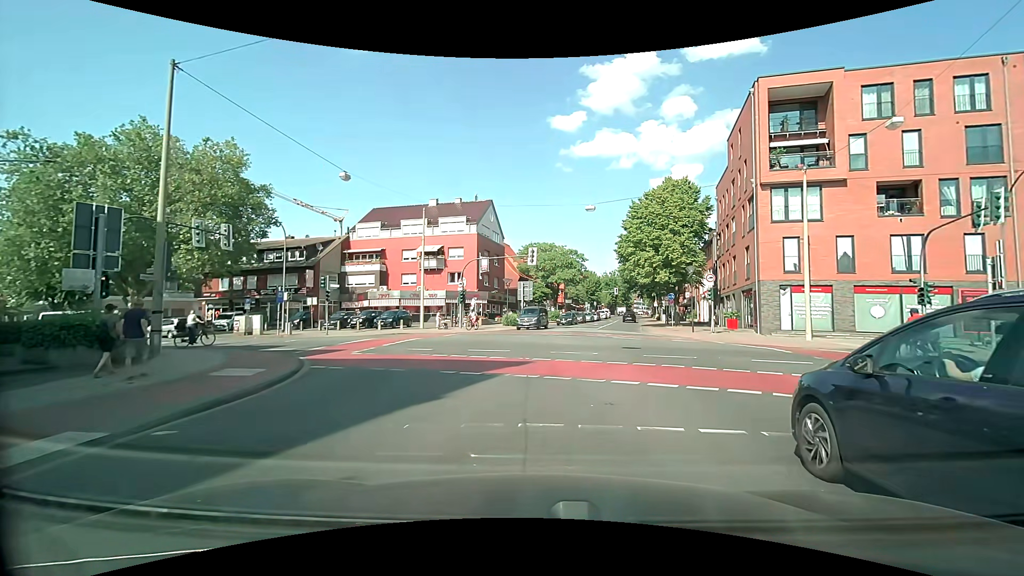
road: tertiary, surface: asphalt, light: Day
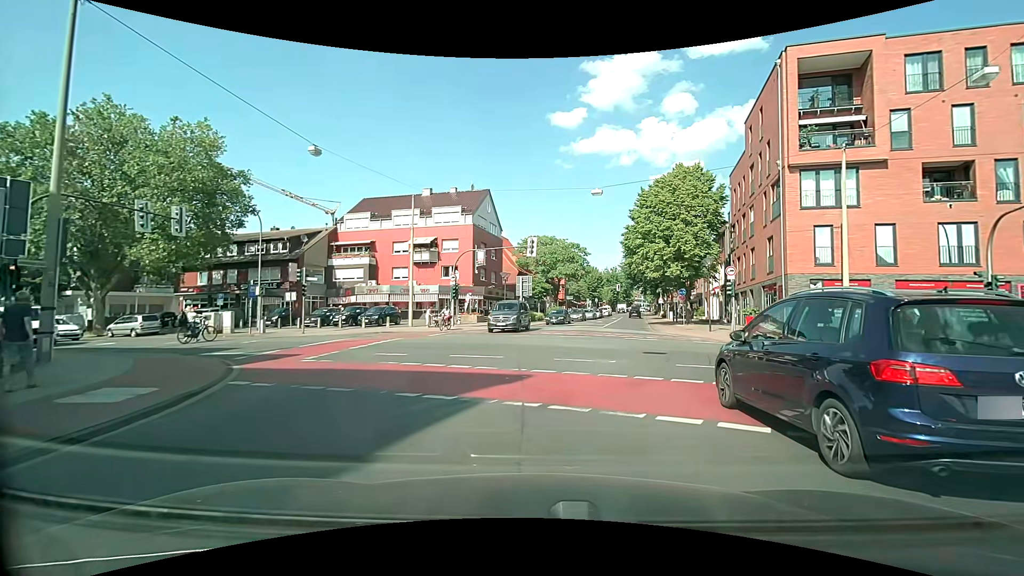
(0.0, +3.7) m; 0°
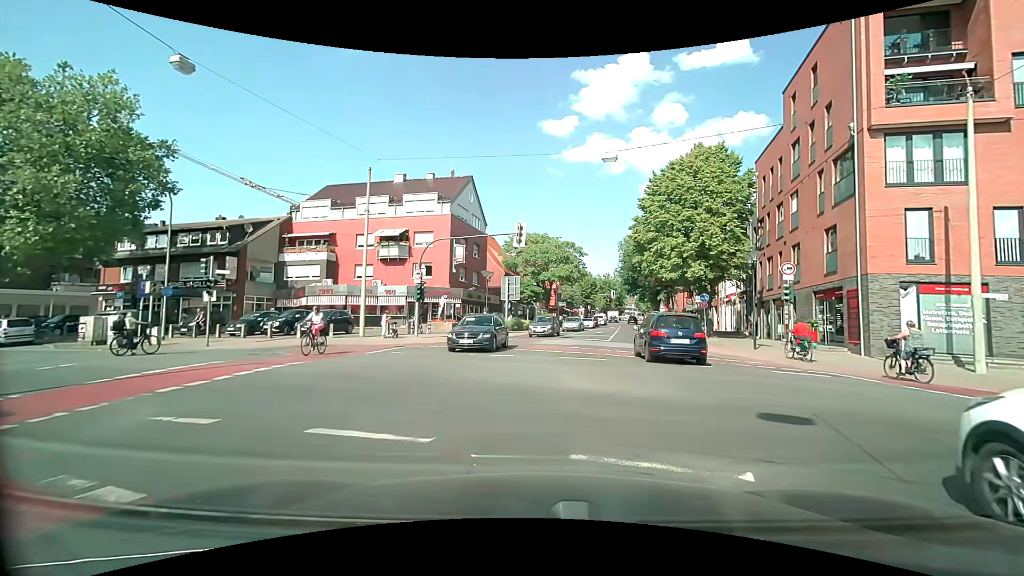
(+0.1, +8.4) m; +2°
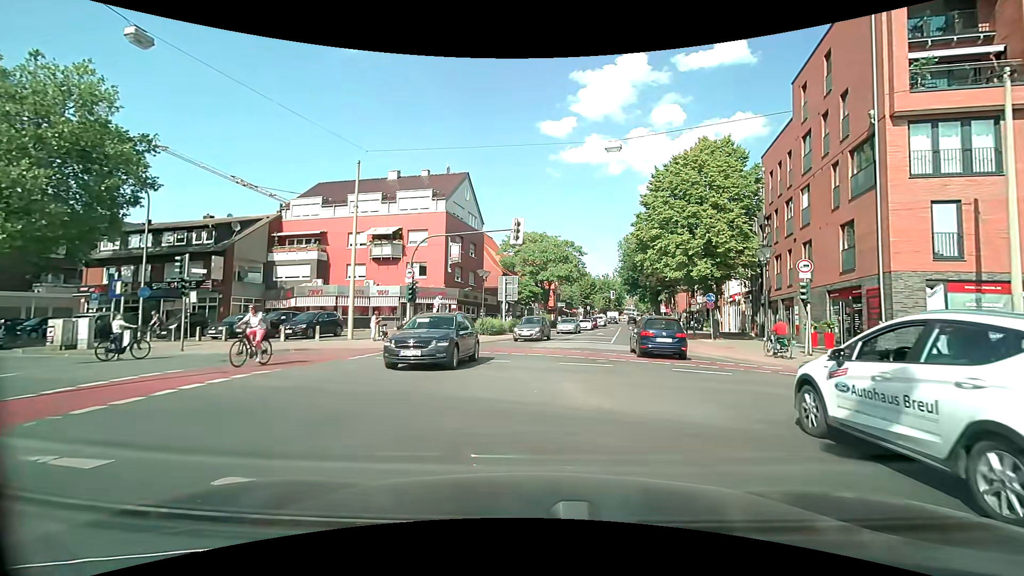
(0.0, +1.6) m; +1°
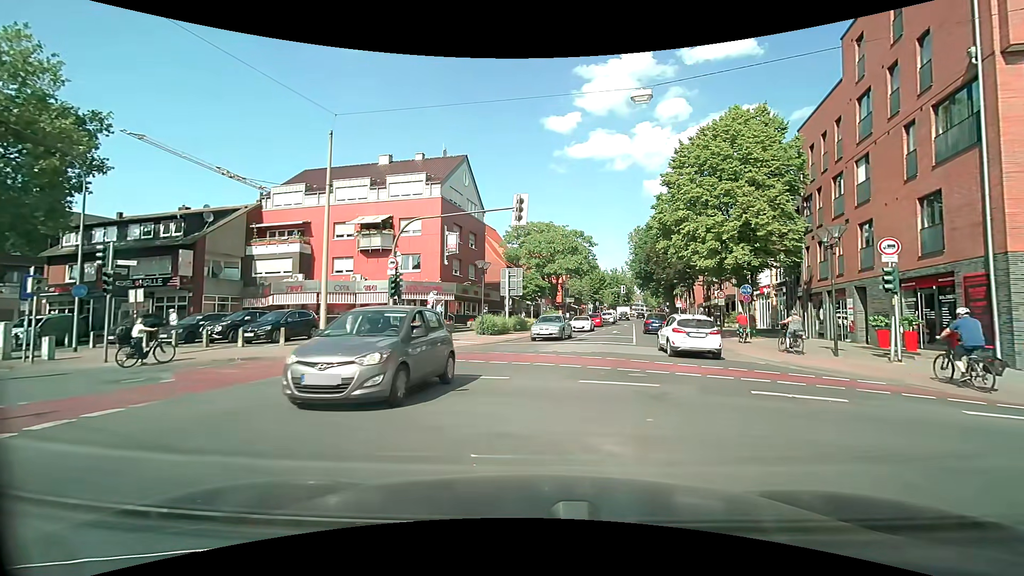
(-0.1, +4.4) m; 0°
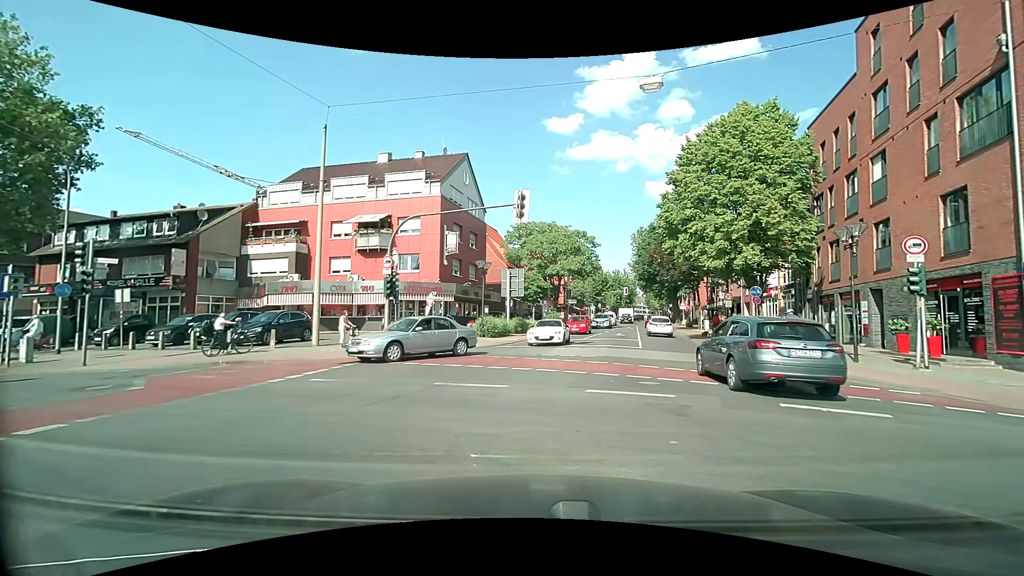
(0.0, +1.0) m; 0°
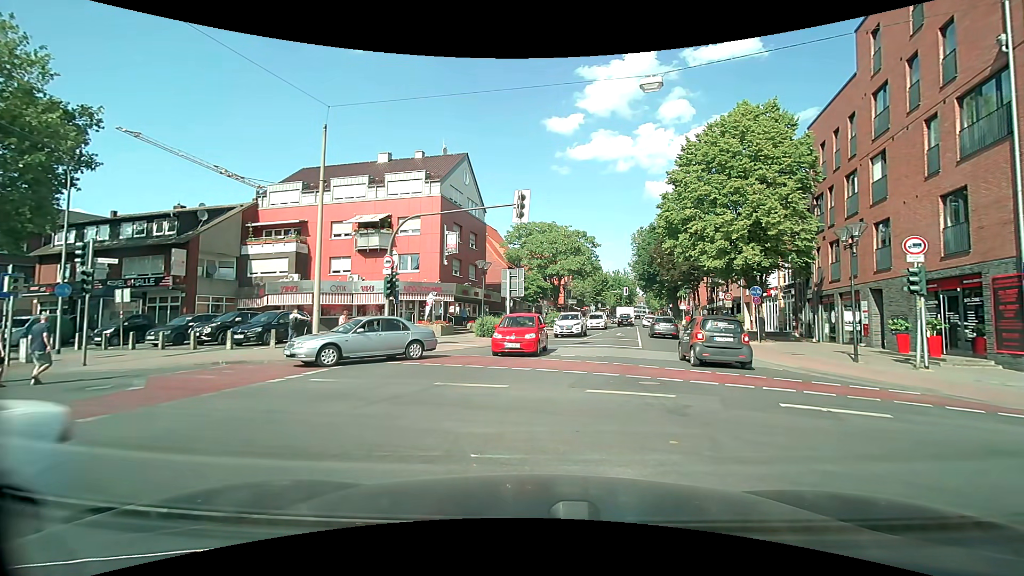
(0.0, 0.0) m; 0°
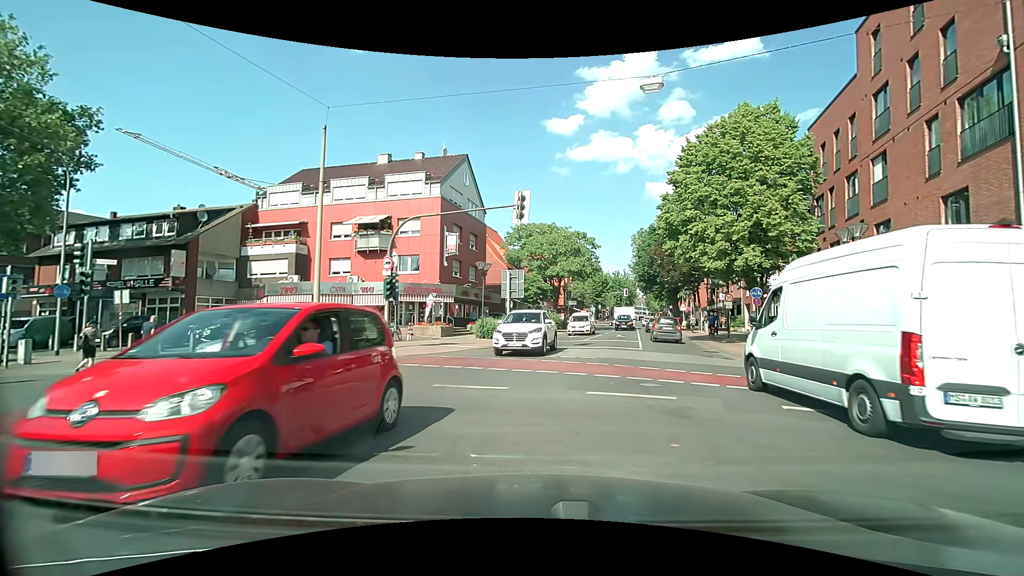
(0.0, 0.0) m; 0°
